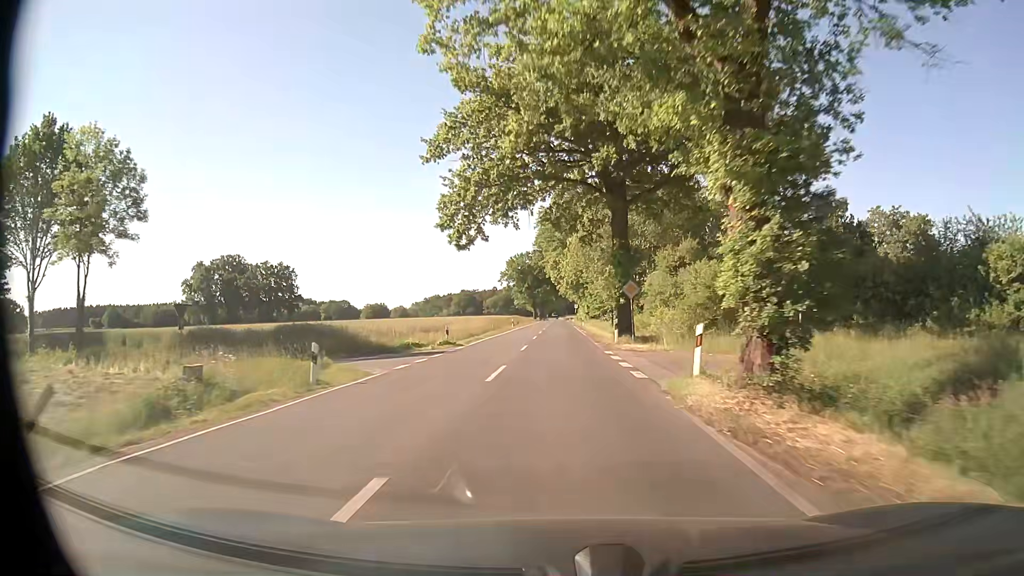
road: secondary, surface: asphalt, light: Day
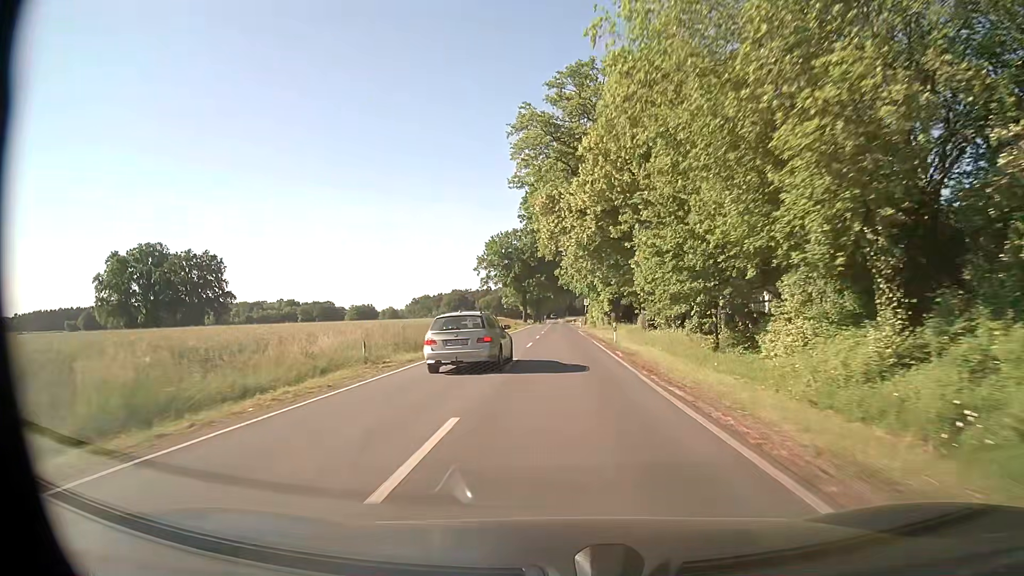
(+0.1, +45.1) m; 0°
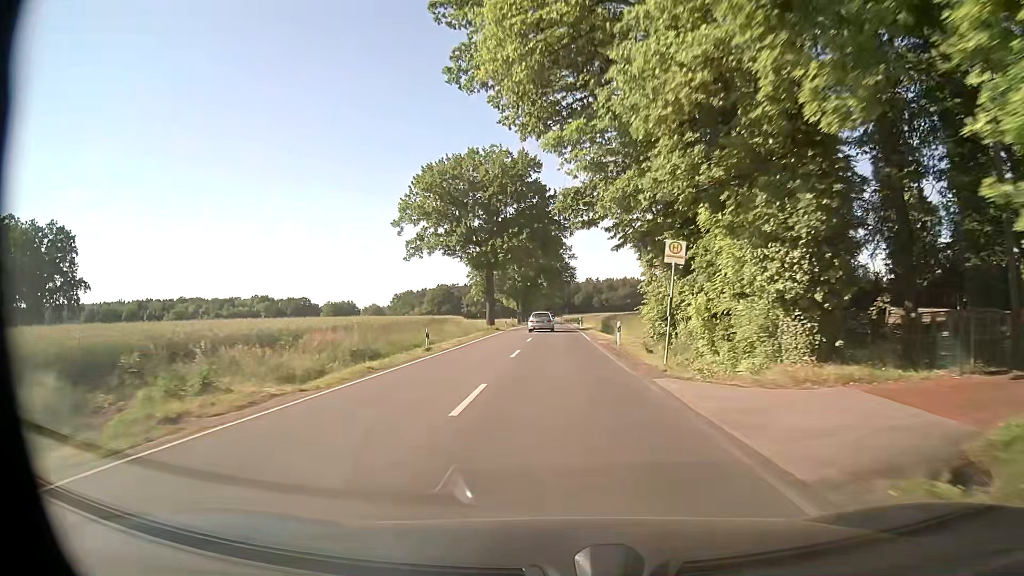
(+0.1, +56.4) m; 0°
(0, +10) (0, +20) (0, +30) (0, +40) (0, +50) (0, +60) (0, +70) (0, +80) (0, +90) (0, +100) m
